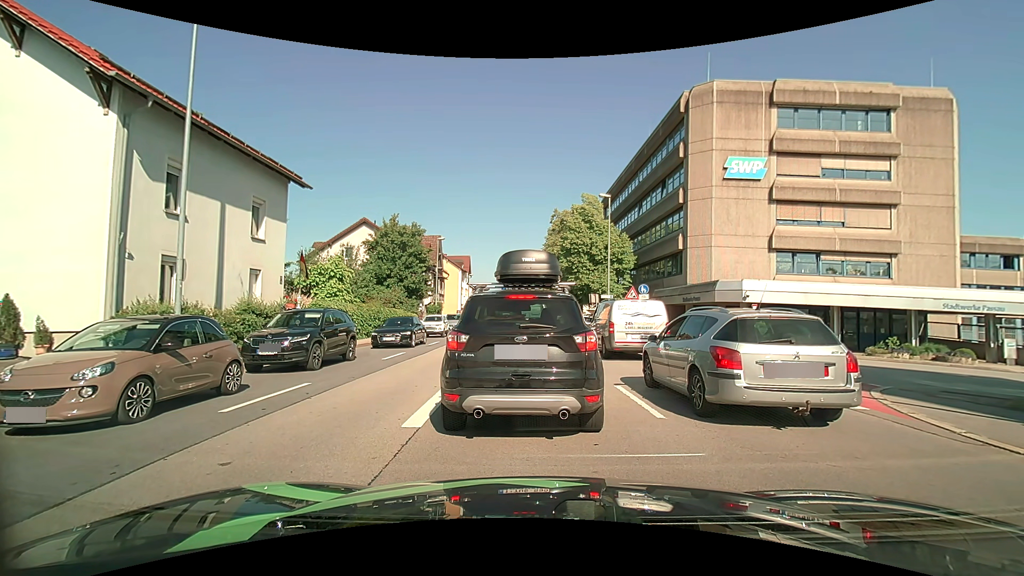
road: primary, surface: asphalt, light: Day
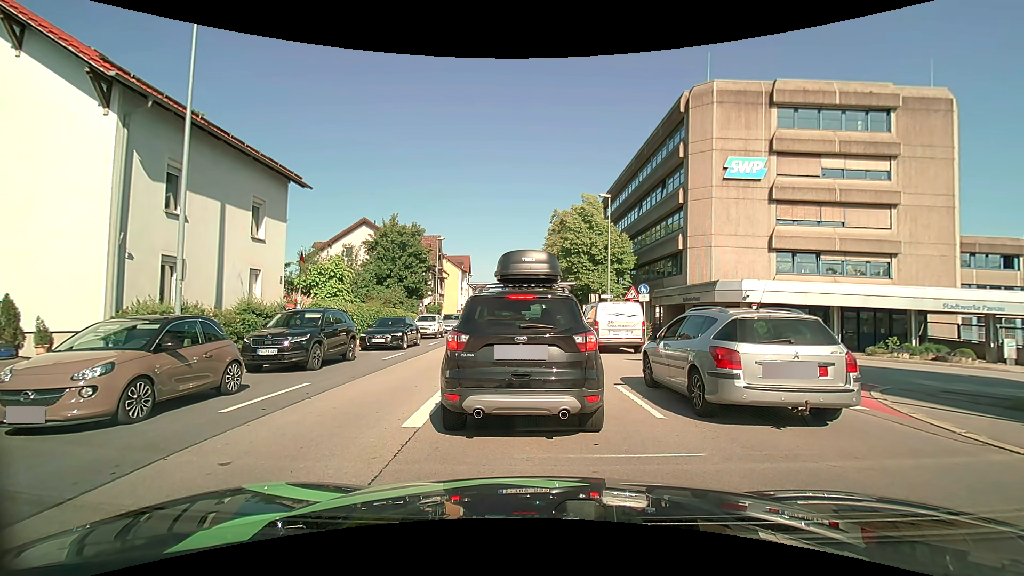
(0.0, 0.0) m; 0°
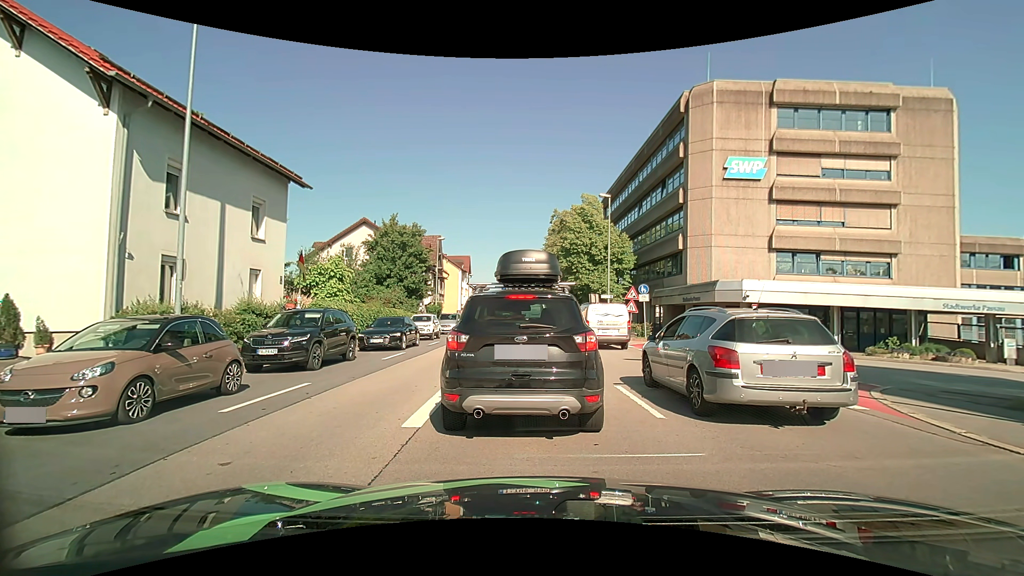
(0.0, 0.0) m; 0°
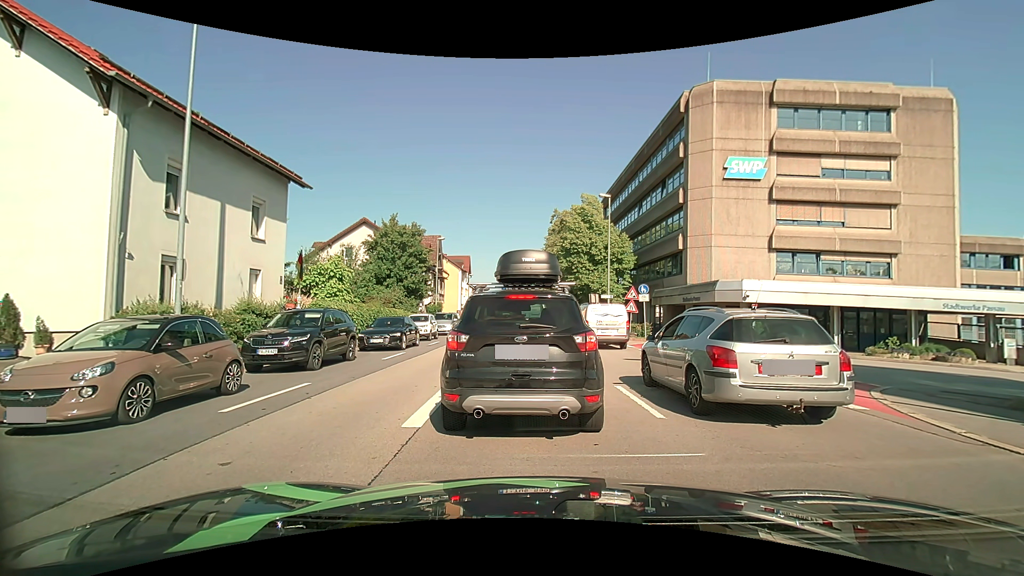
(0.0, 0.0) m; 0°
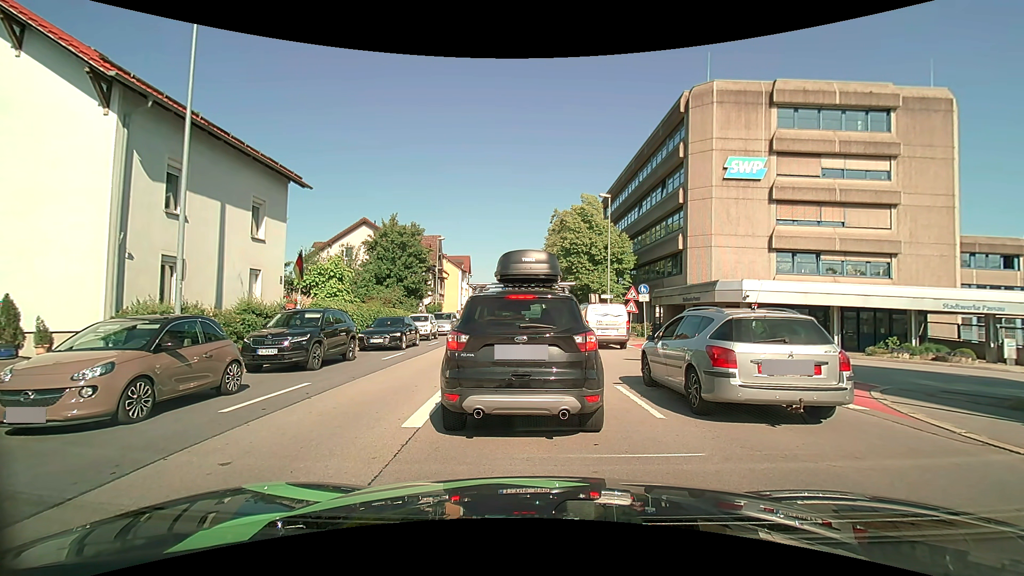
(0.0, 0.0) m; 0°
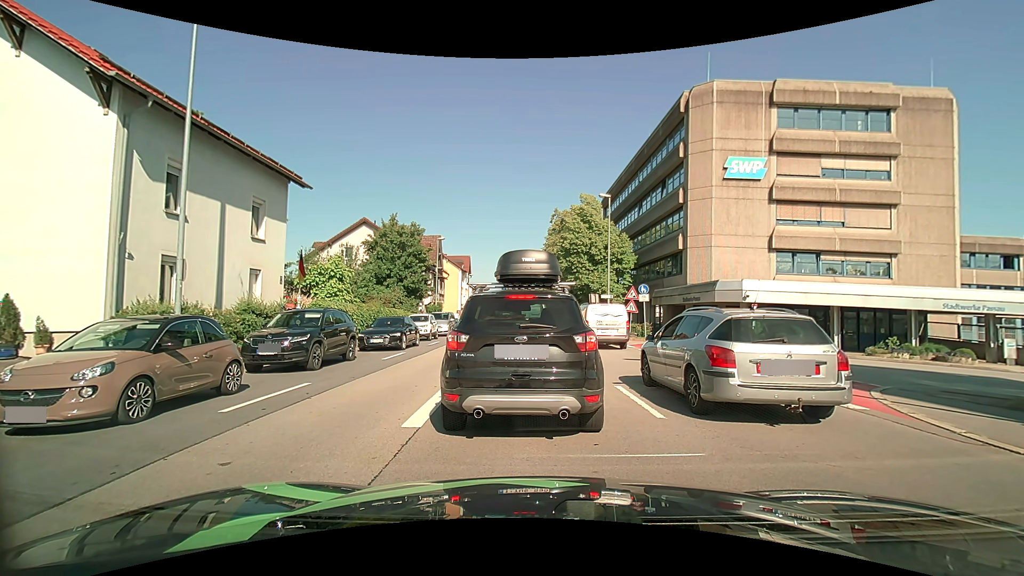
(0.0, 0.0) m; 0°
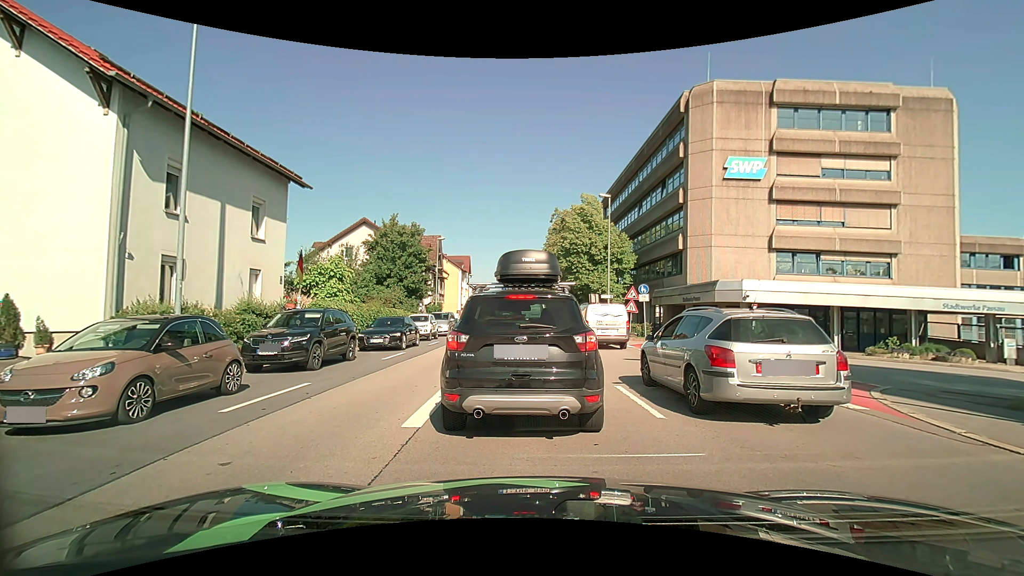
(0.0, 0.0) m; 0°
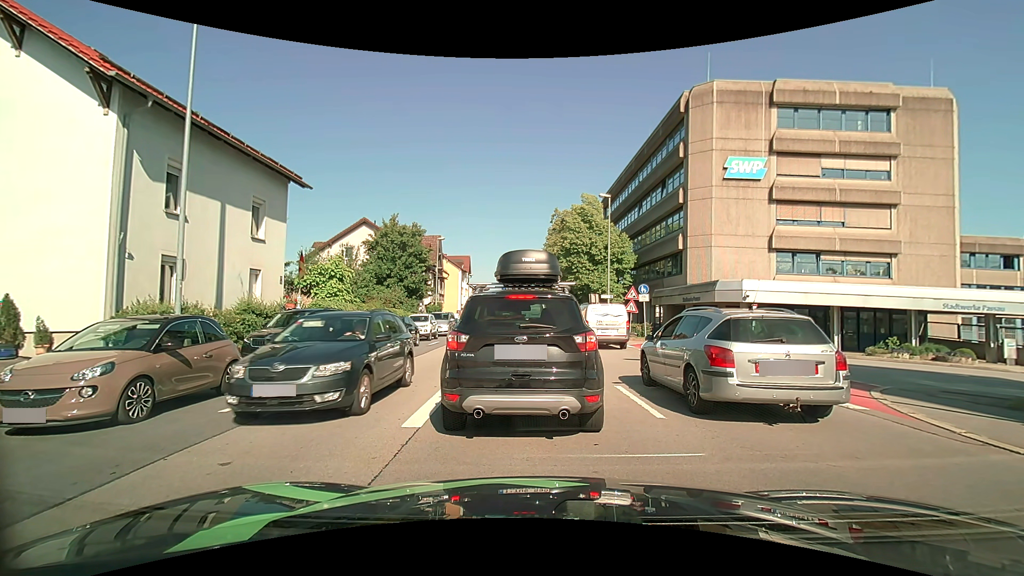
(0.0, 0.0) m; 0°
